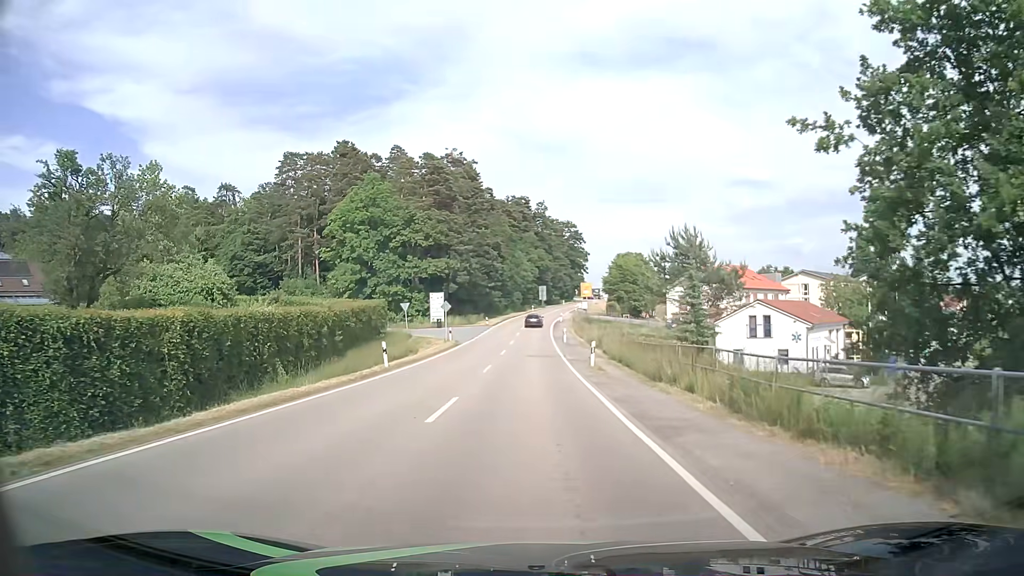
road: secondary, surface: asphalt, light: Day
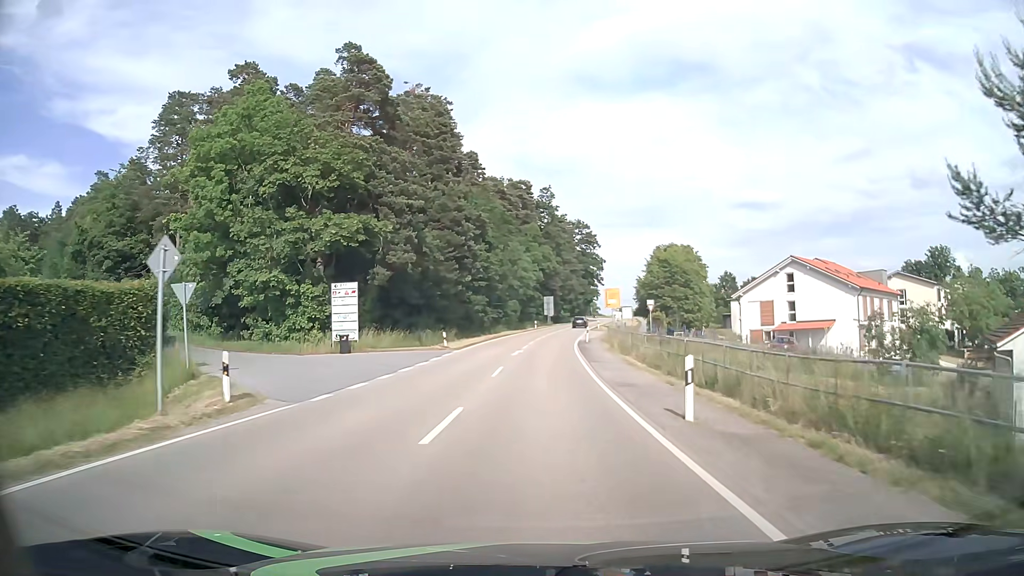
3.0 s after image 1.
(-0.5, +38.5) m; 0°
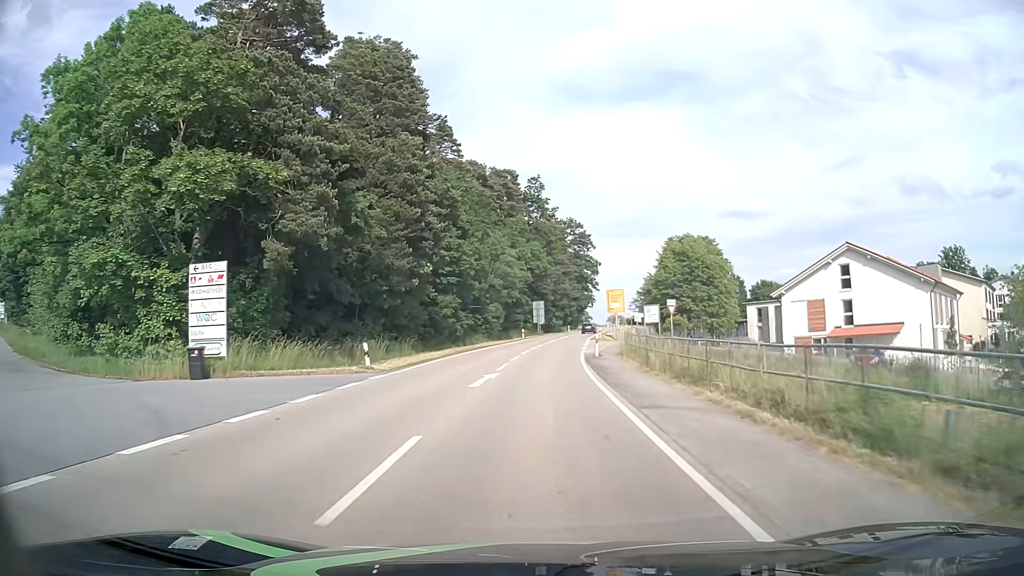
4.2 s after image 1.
(+0.1, +15.4) m; +1°
(0, +10) (0, +20) (+1, +30) (+1, +40) (+2, +50) (+3, +60) (+4, +70) (+6, +80) (+7, +90) (+9, +100) m
